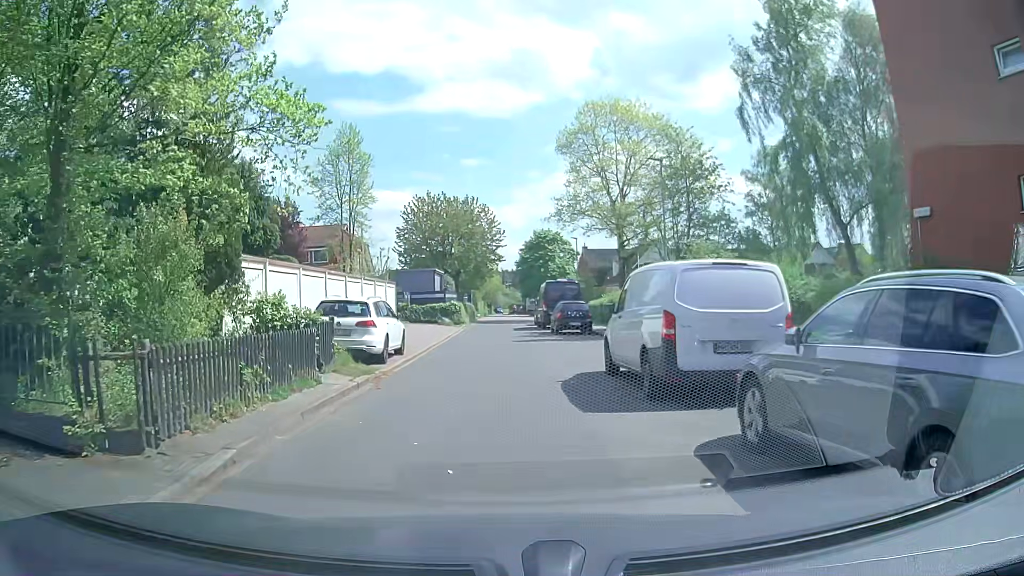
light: Day
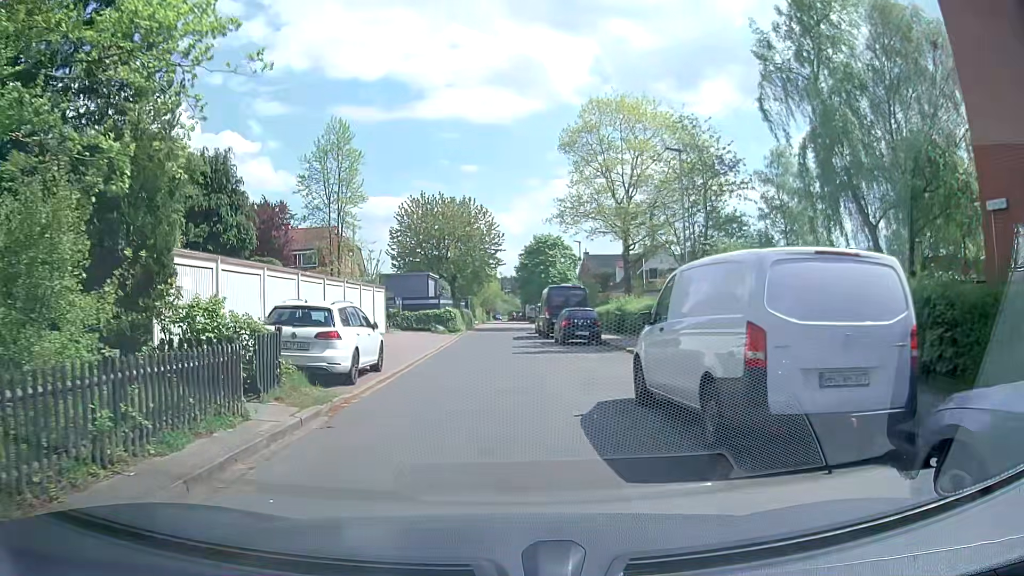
(0.0, +3.1) m; -1°
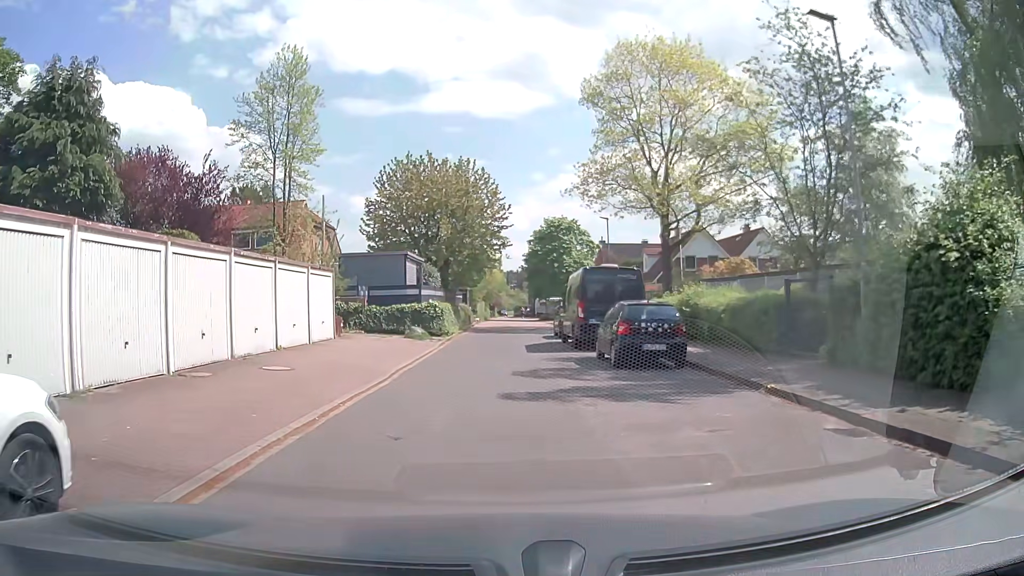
(+0.2, +11.5) m; 0°
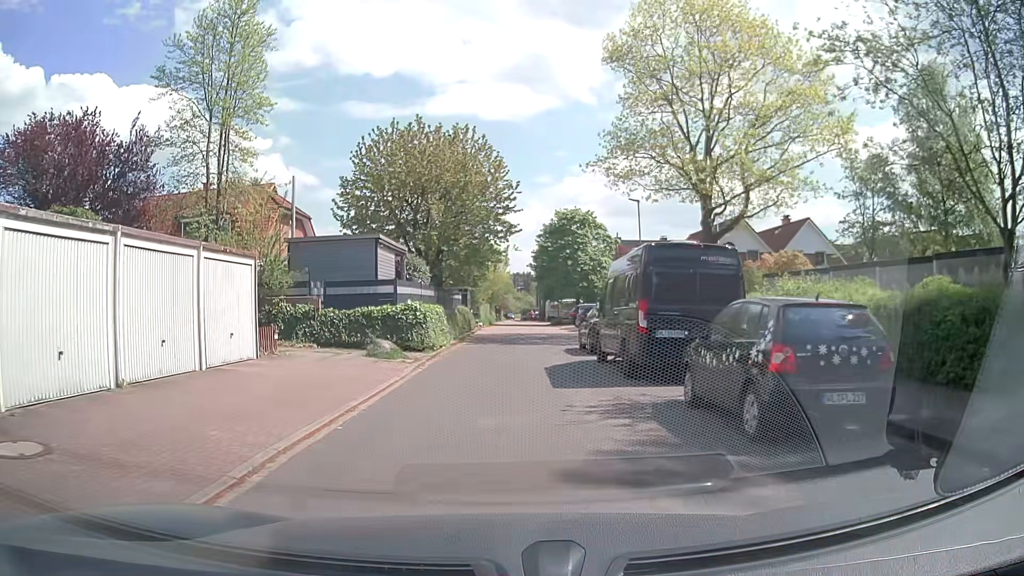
(+0.1, +8.0) m; +2°
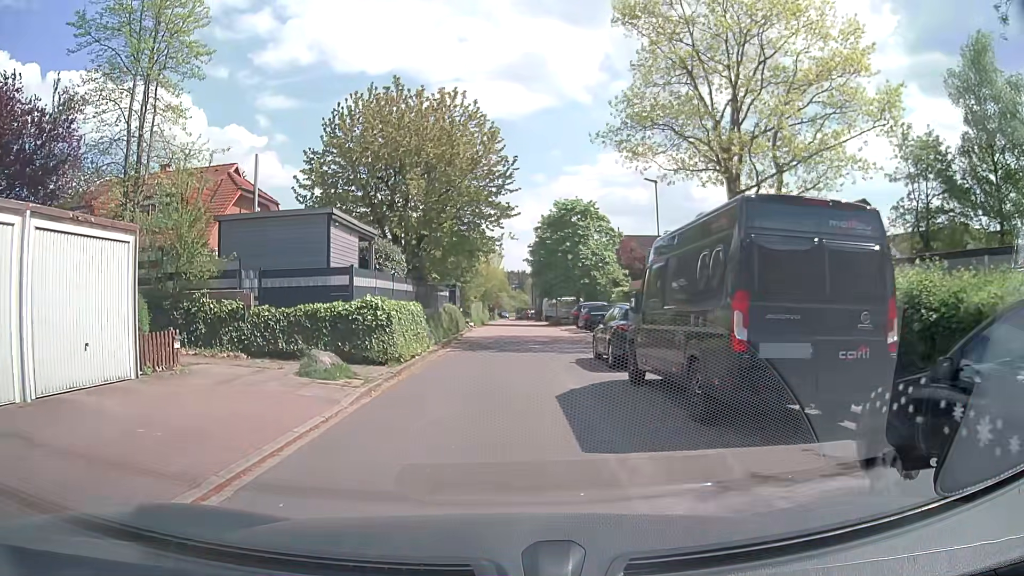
(-0.1, +5.2) m; -1°
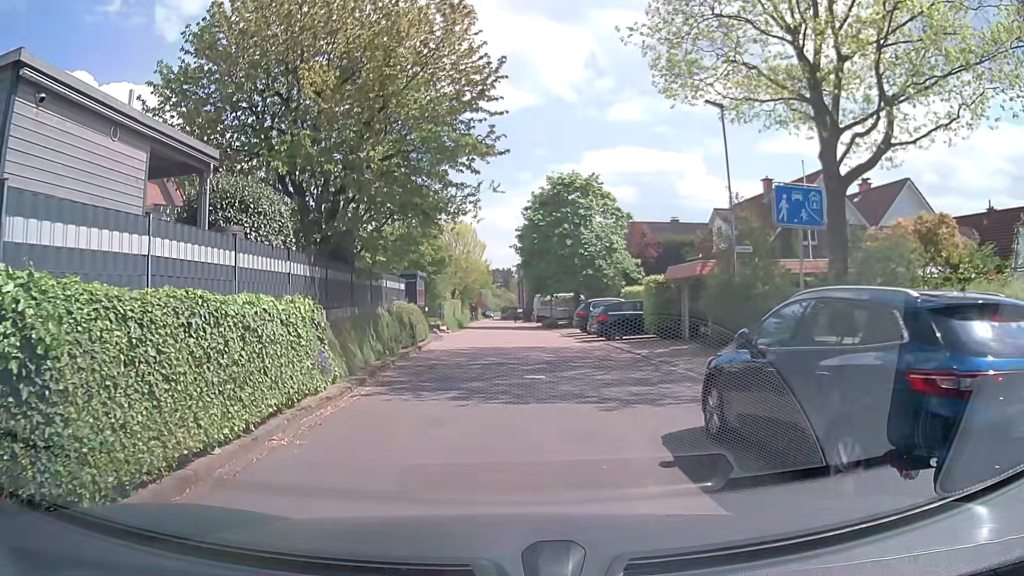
(+0.1, +11.1) m; +2°
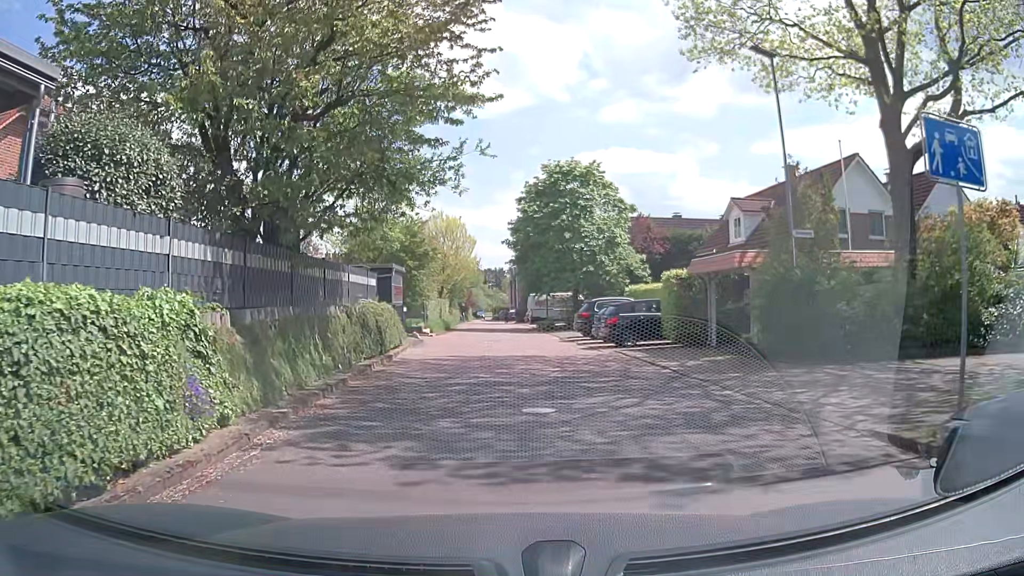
(0.0, +4.3) m; +1°
